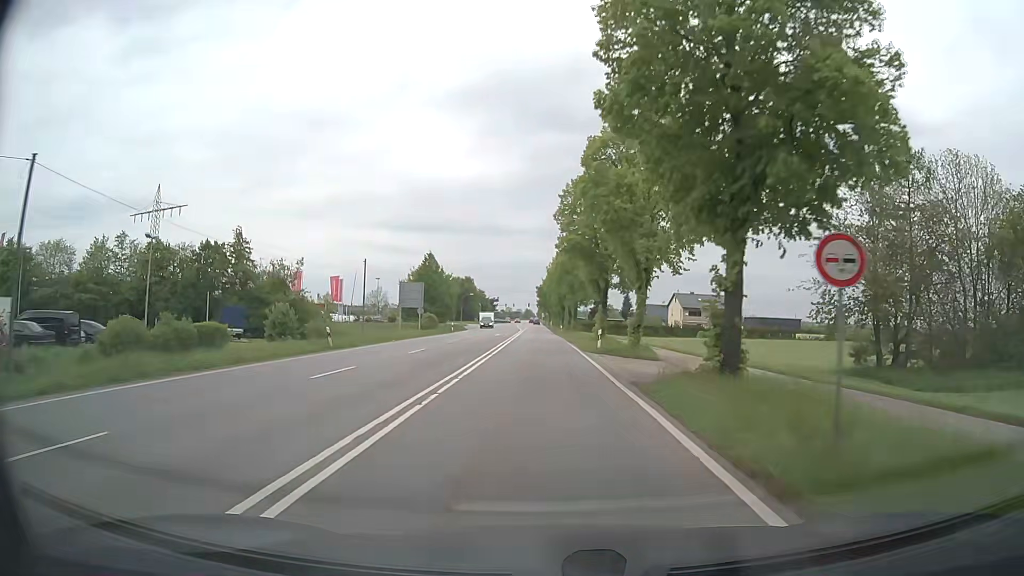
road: secondary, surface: asphalt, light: Day
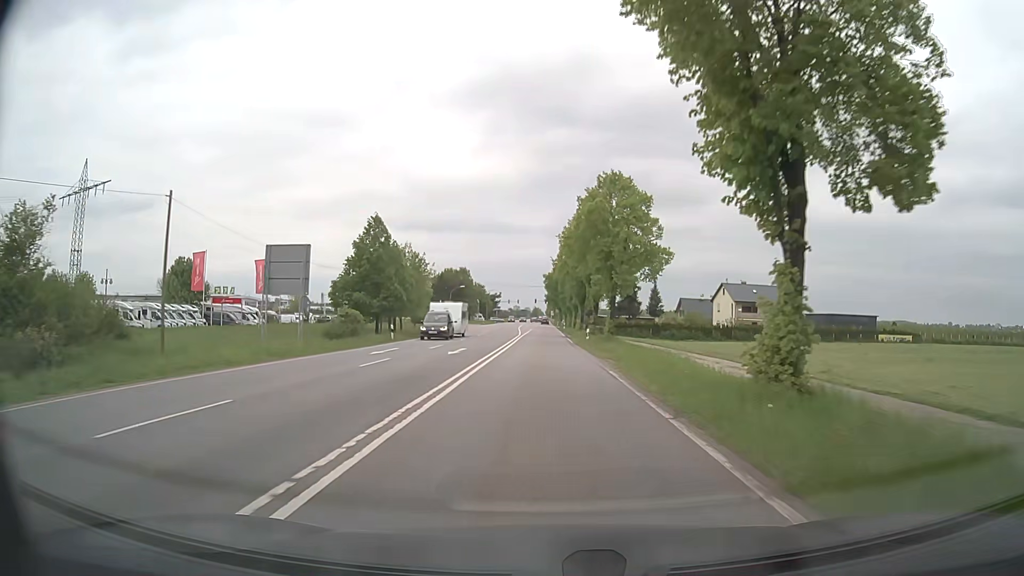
(-0.3, +32.5) m; 0°
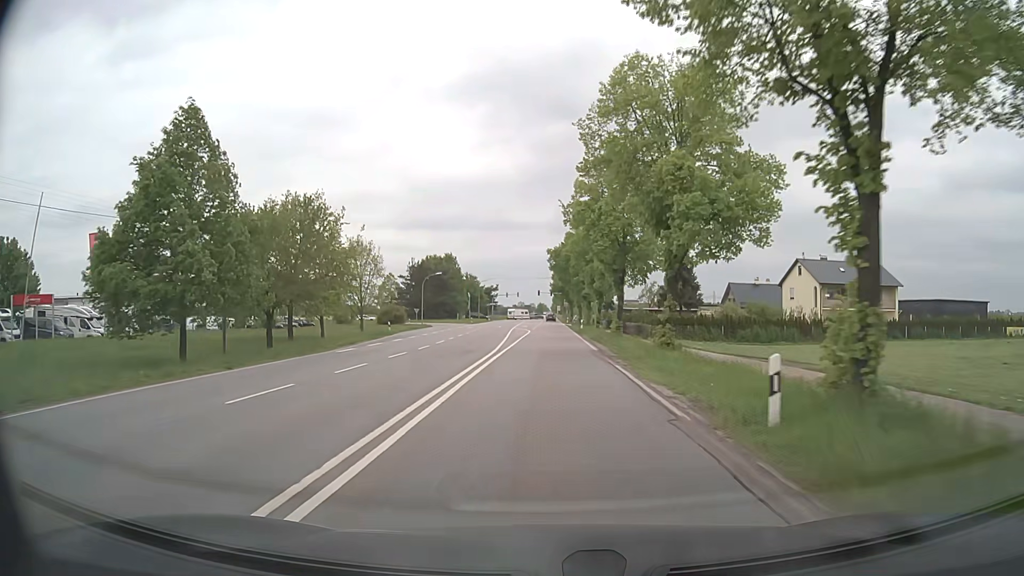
(-0.3, +32.3) m; -1°
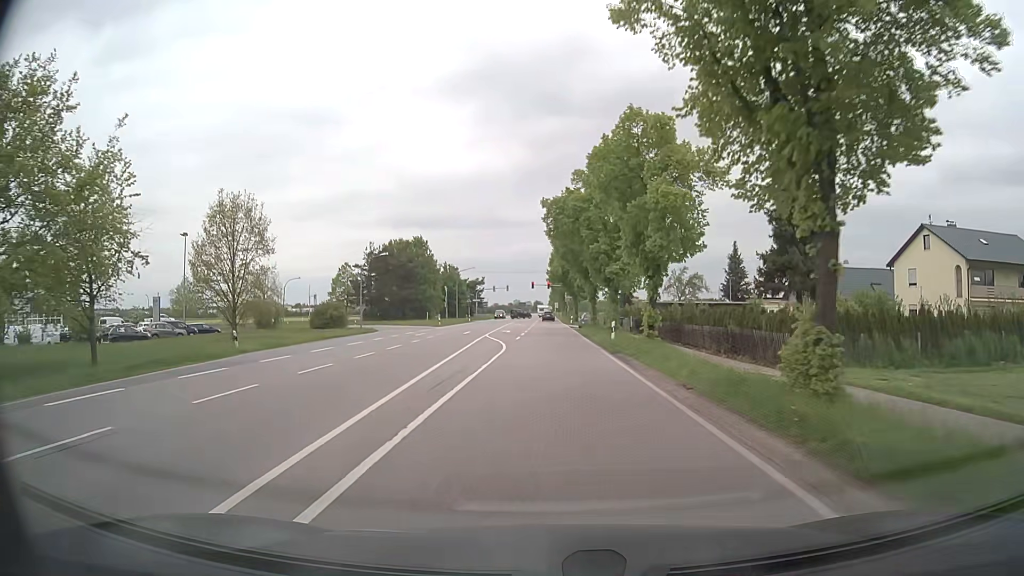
(+0.1, +29.0) m; 0°
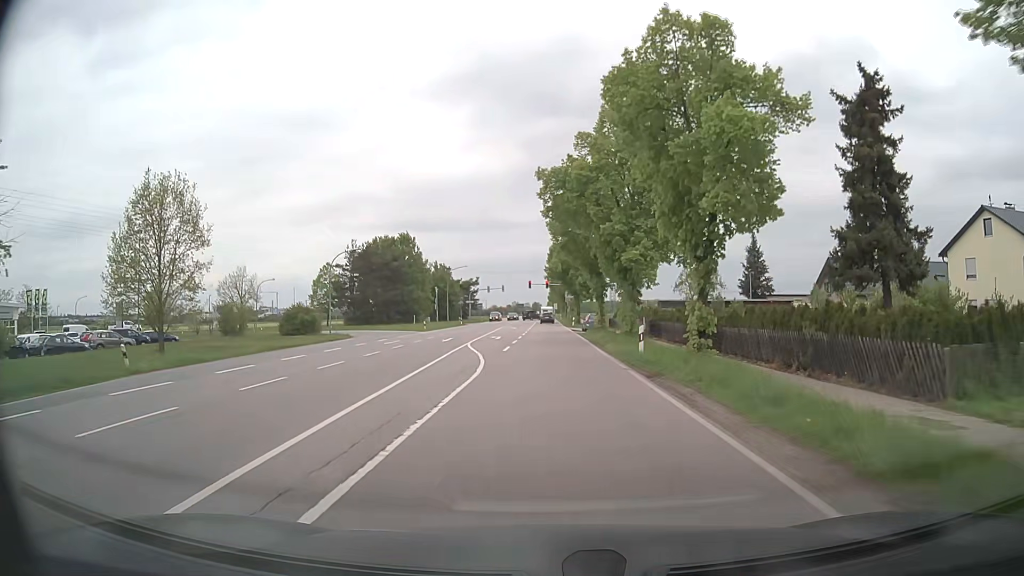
(0.0, +8.7) m; 0°
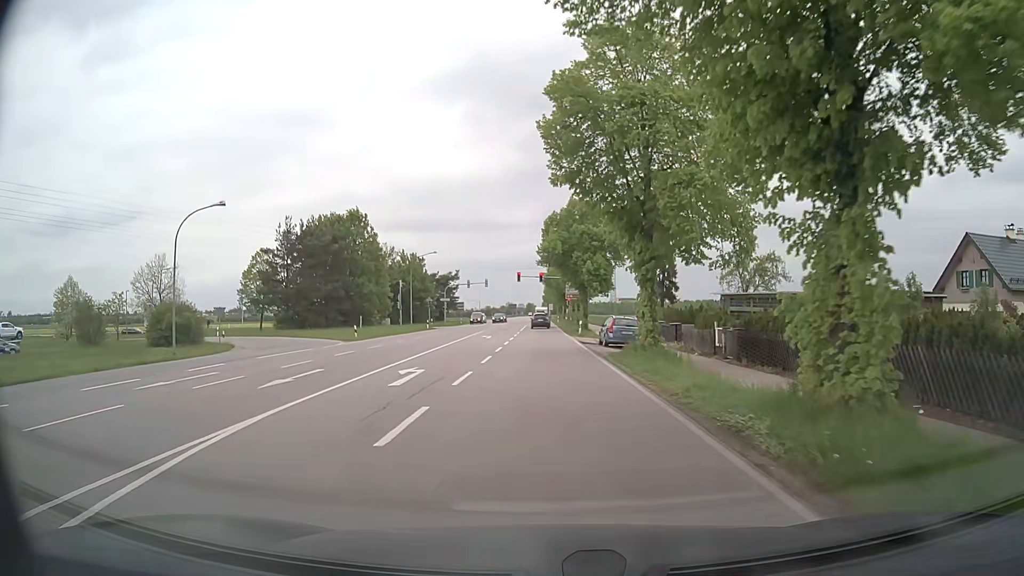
(+0.1, +23.5) m; +1°
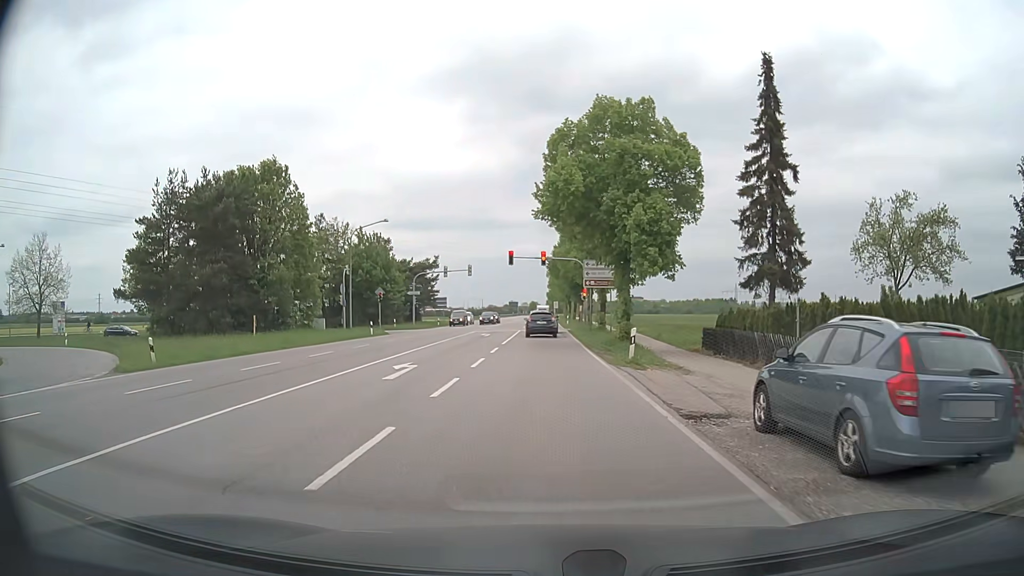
(-0.2, +25.4) m; 0°
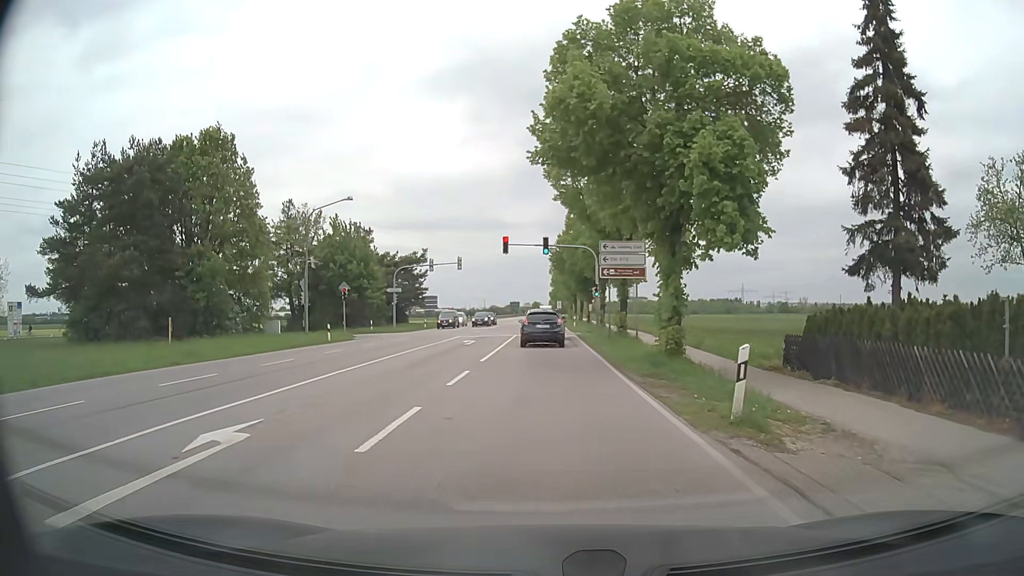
(-0.1, +10.3) m; -1°
(0, +10) (0, +20) (0, +30) (0, +40) (0, +50) (0, +60) (0, +70) (0, +80) (0, +90) (+1, +100) m
